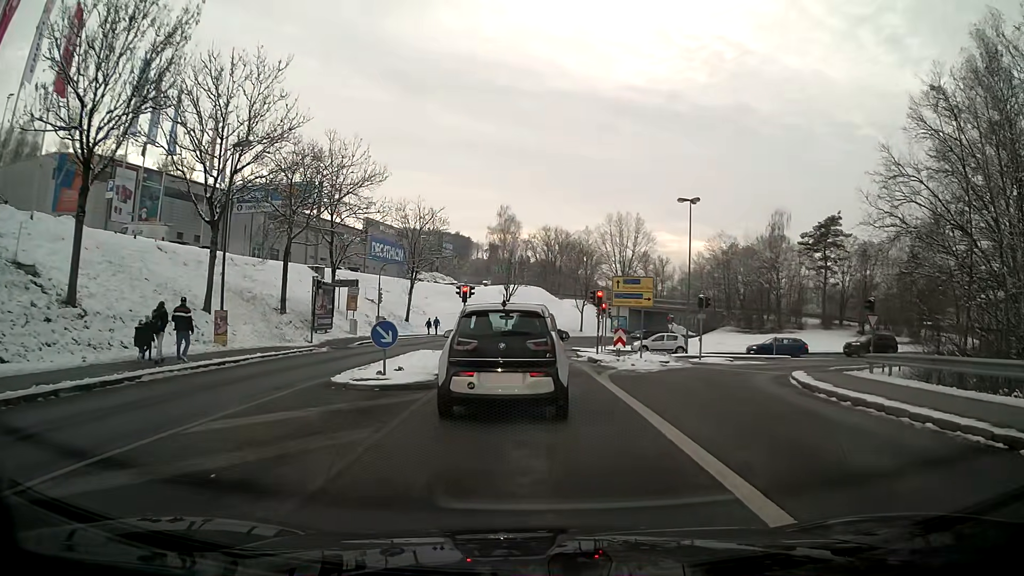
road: tertiary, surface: asphalt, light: Day
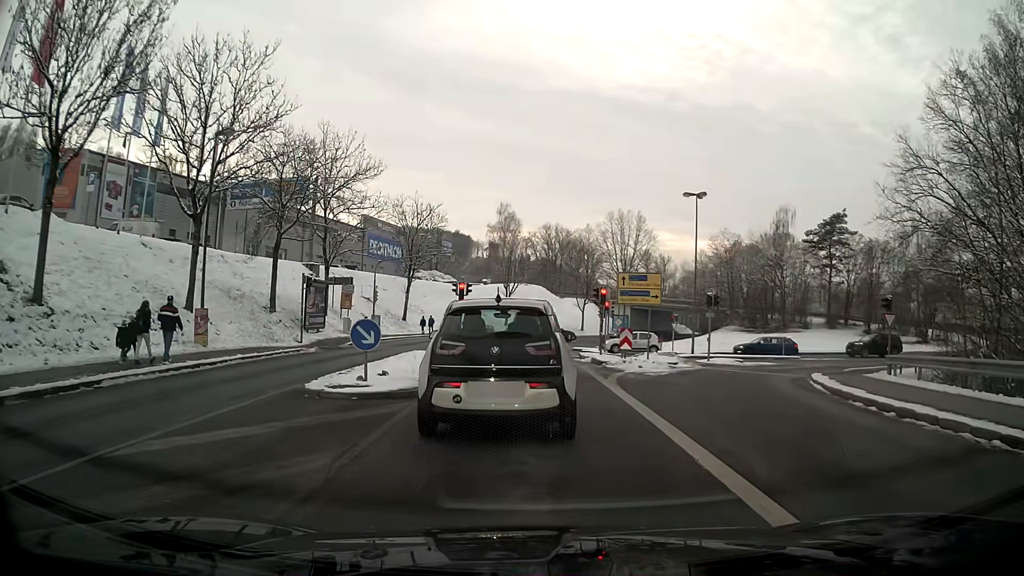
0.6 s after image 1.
(0.0, +1.6) m; 0°
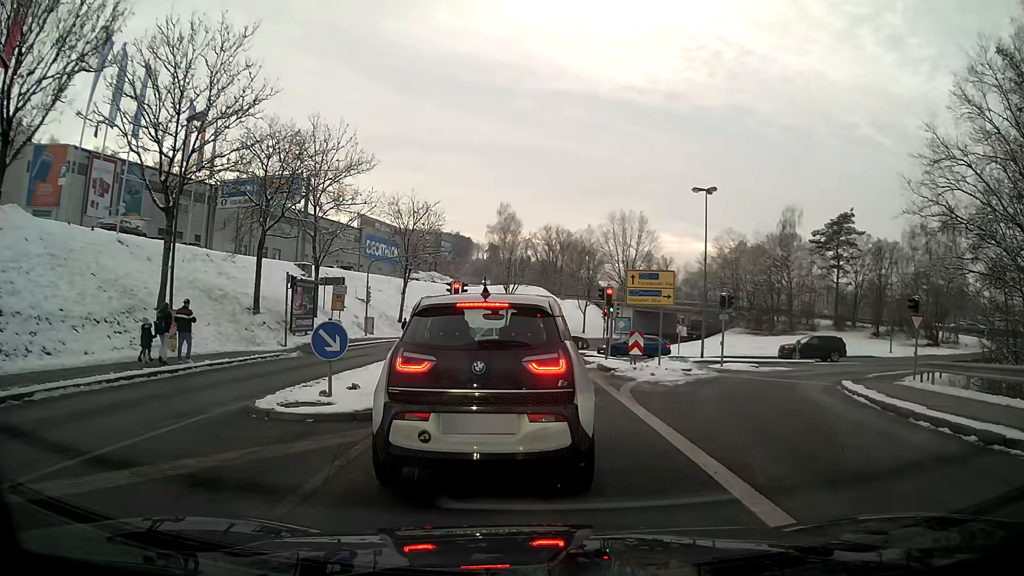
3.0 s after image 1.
(0.0, +2.2) m; 0°
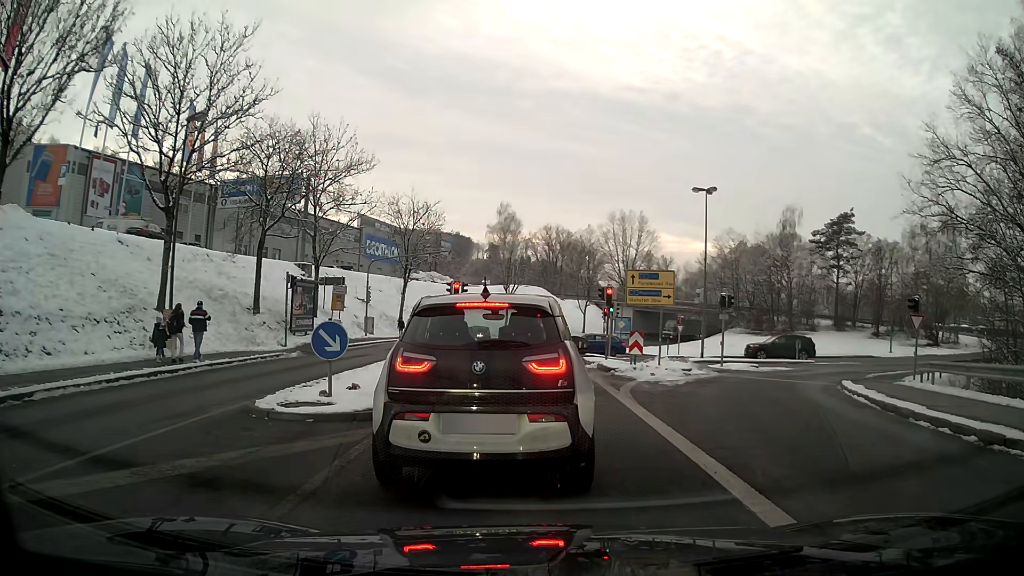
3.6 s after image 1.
(0.0, 0.0) m; 0°
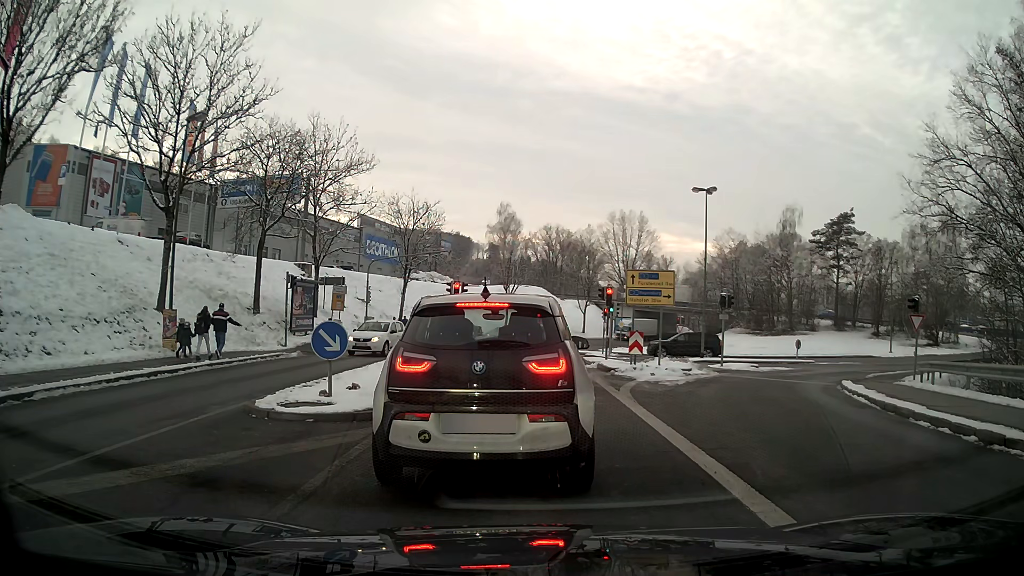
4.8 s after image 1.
(0.0, 0.0) m; 0°
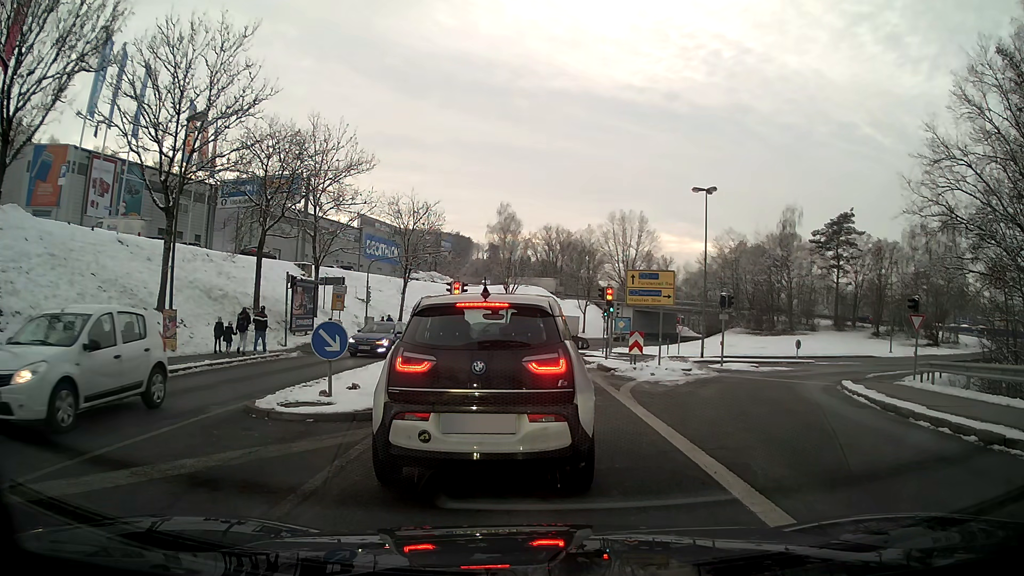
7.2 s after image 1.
(0.0, 0.0) m; 0°
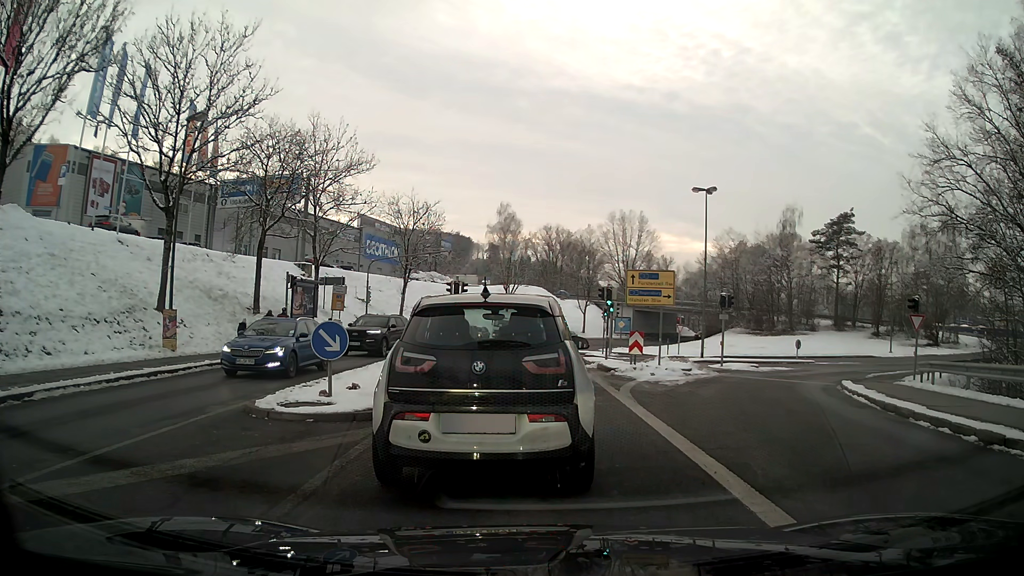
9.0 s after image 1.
(0.0, 0.0) m; 0°
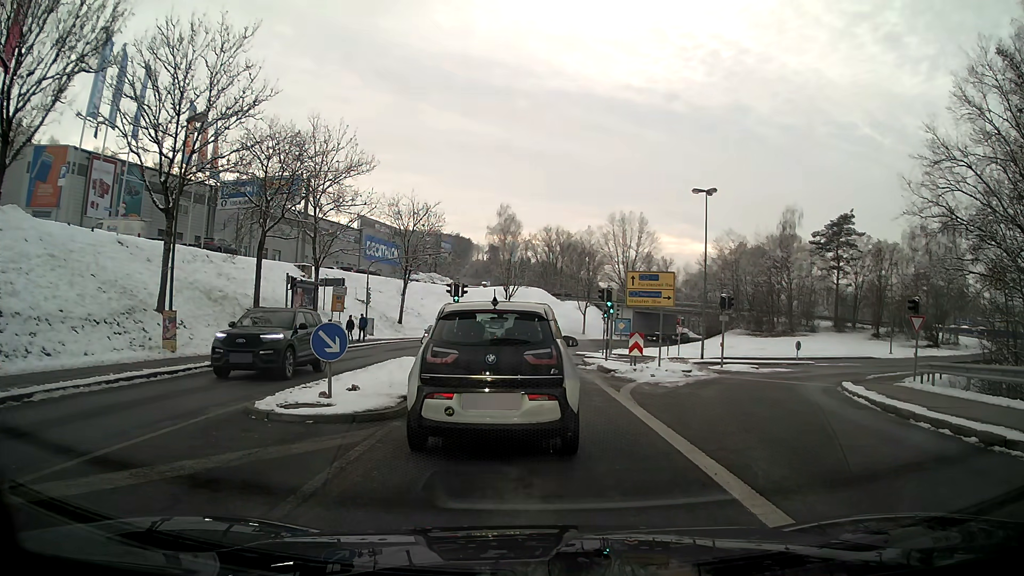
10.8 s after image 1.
(0.0, 0.0) m; 0°
